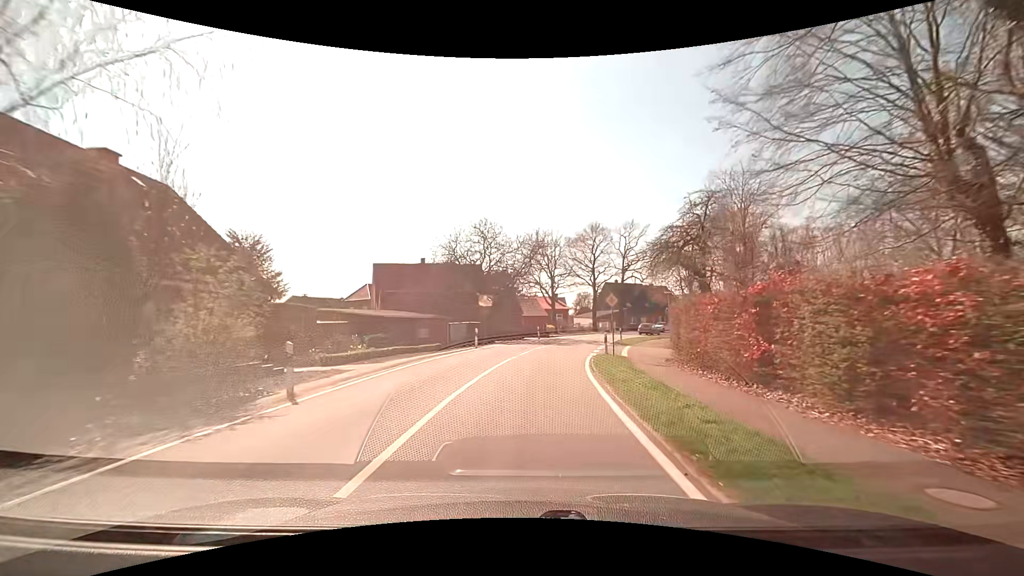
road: secondary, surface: asphalt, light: Day
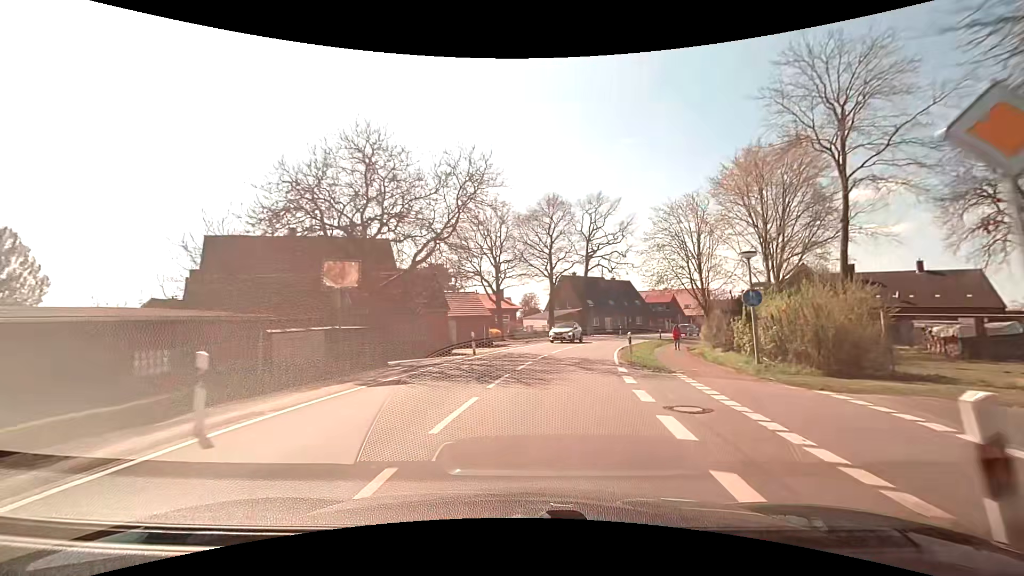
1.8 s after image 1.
(+0.7, +20.2) m; +6°
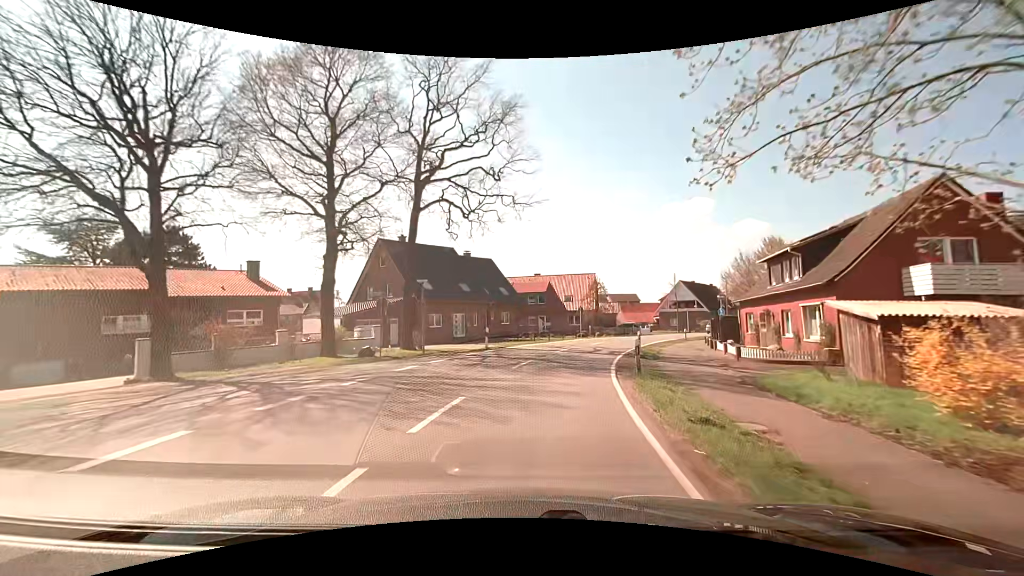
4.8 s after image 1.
(+5.5, +35.3) m; +17°
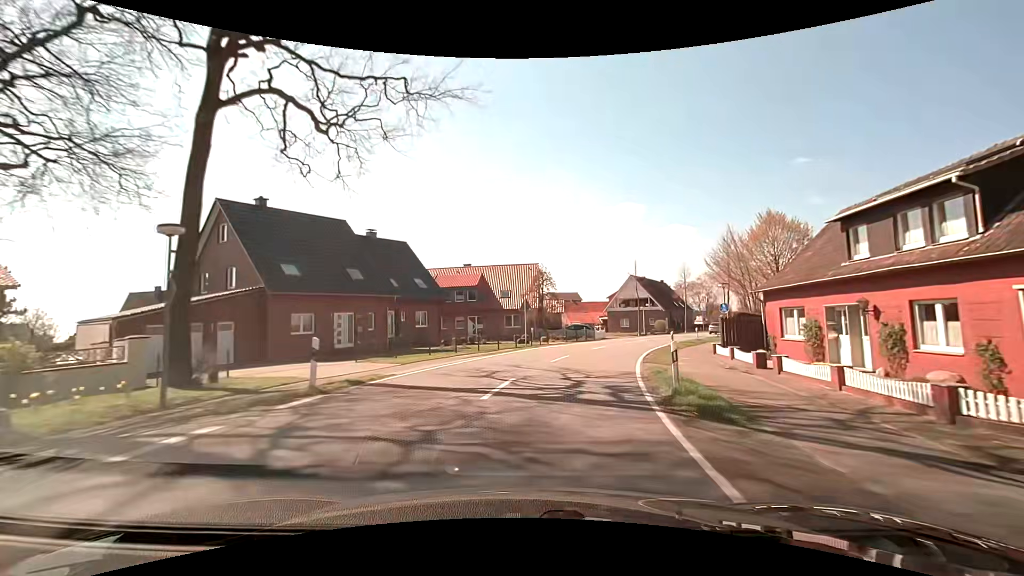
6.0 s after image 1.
(+0.9, +14.7) m; +7°
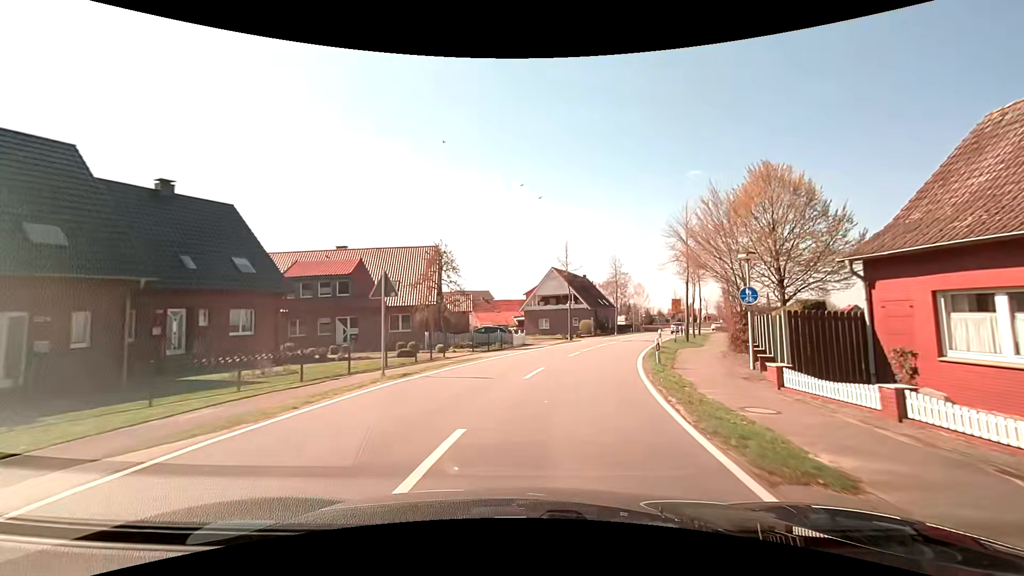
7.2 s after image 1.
(+1.2, +14.6) m; +10°
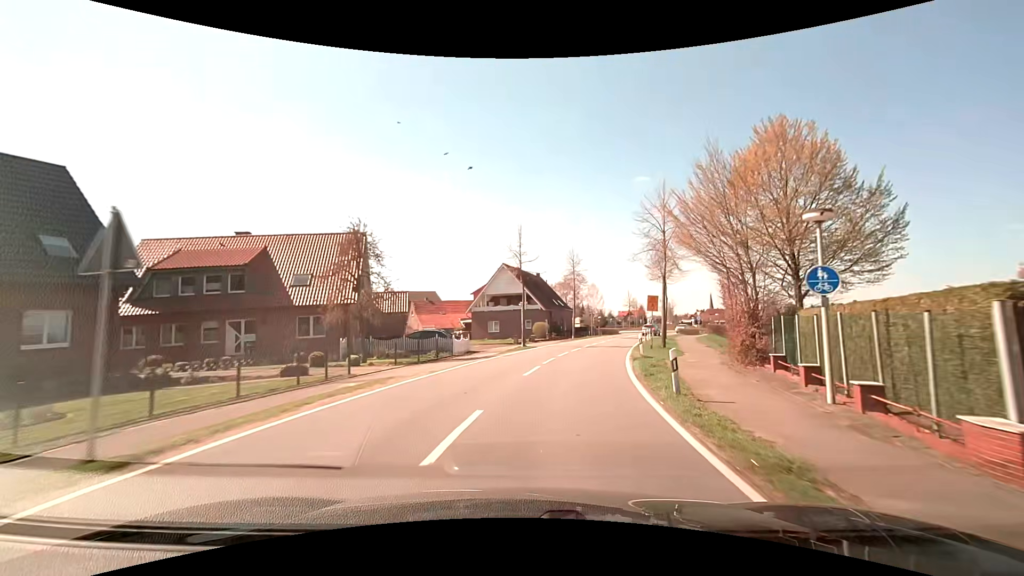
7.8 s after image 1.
(+0.3, +7.3) m; +5°
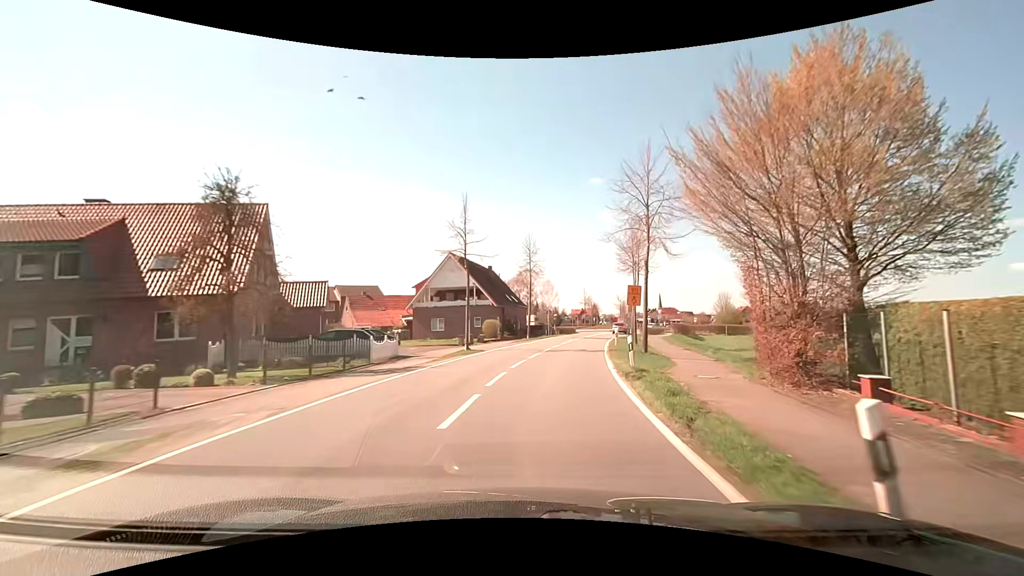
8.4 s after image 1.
(+0.3, +7.3) m; +5°
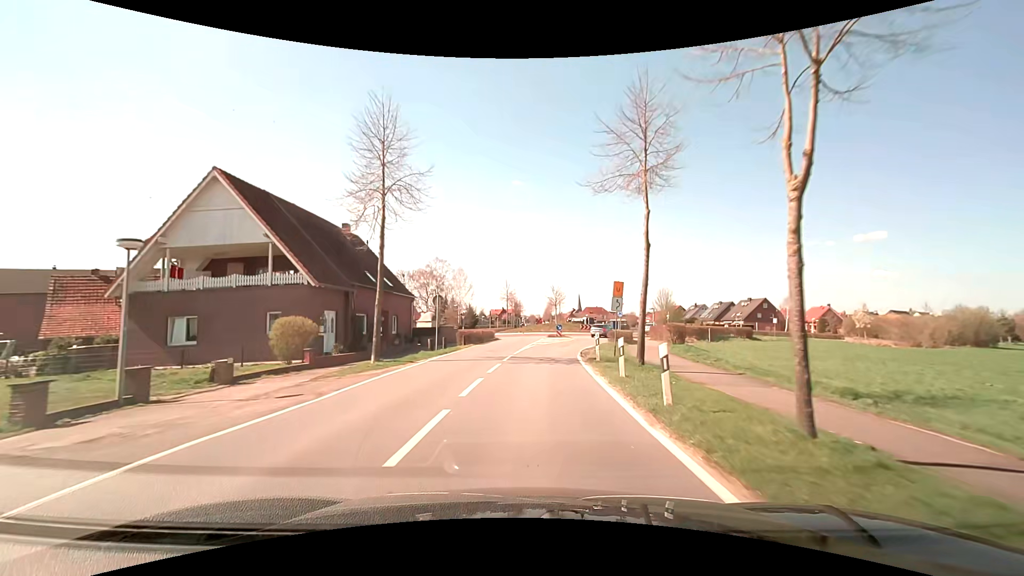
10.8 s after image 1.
(+2.9, +28.6) m; +10°
